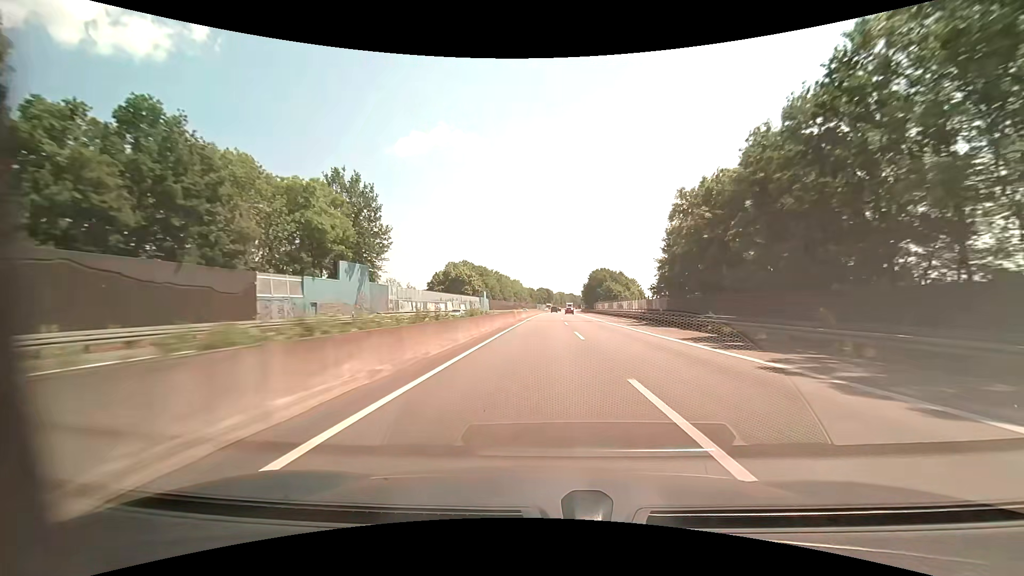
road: motorway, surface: asphalt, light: Day
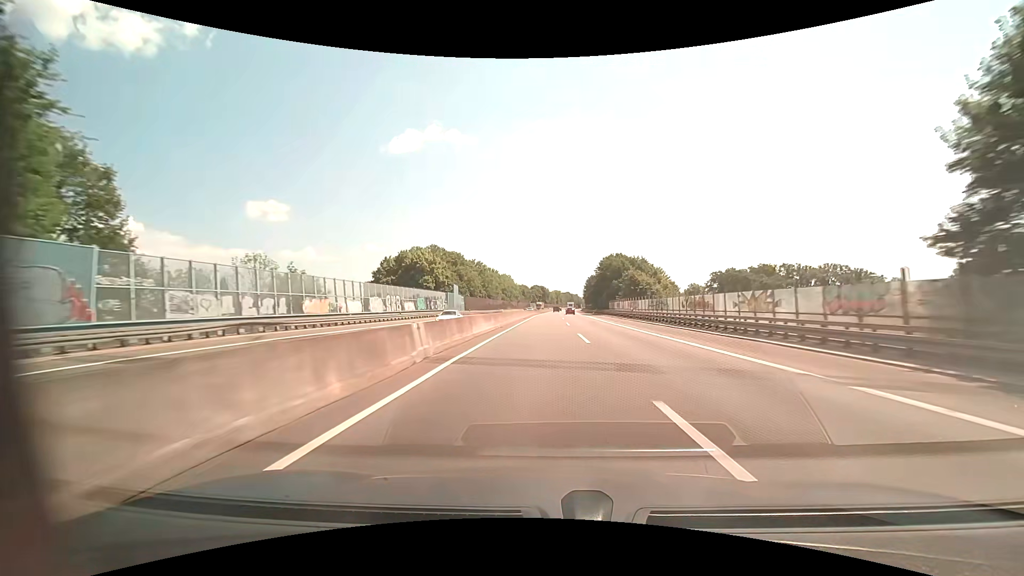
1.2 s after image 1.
(+0.2, +38.2) m; +1°
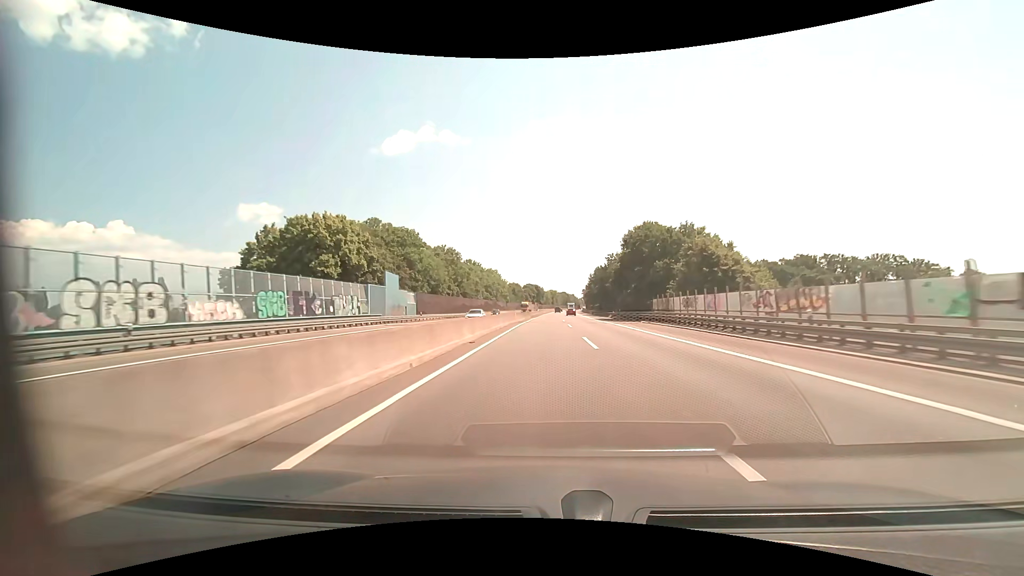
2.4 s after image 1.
(+0.3, +38.6) m; +1°
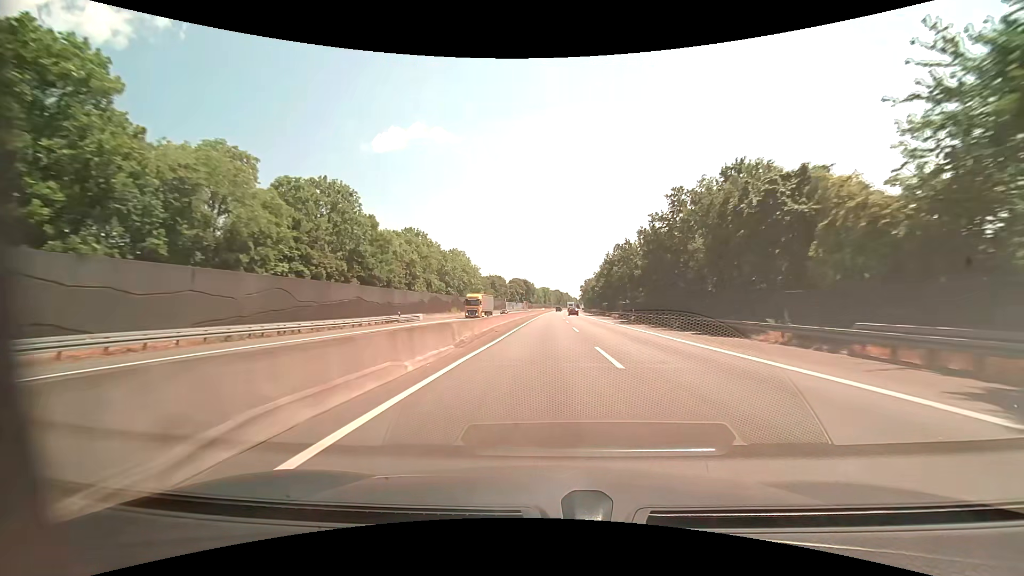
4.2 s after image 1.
(+0.4, +58.6) m; +1°
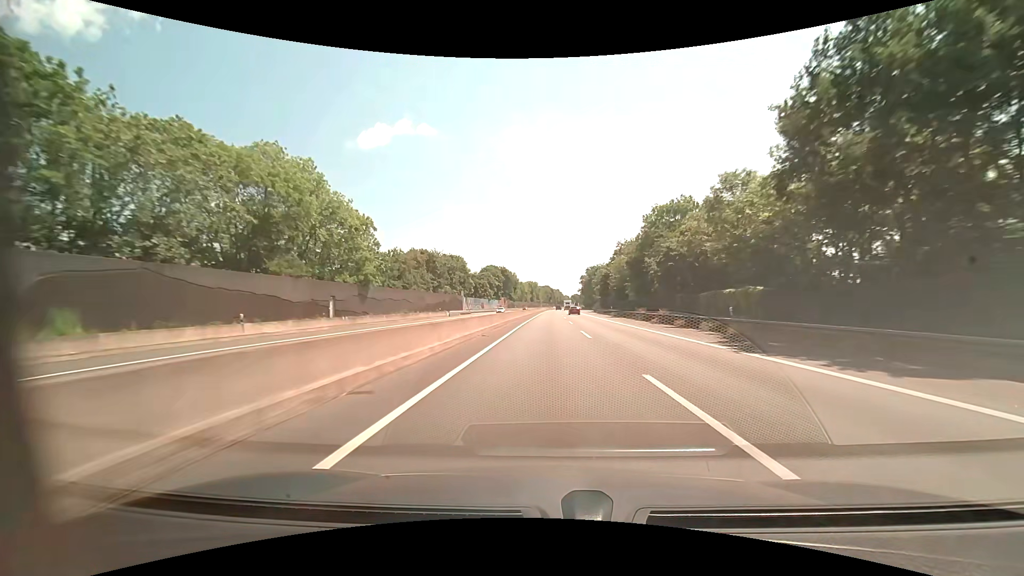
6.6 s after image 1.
(+0.8, +79.4) m; +1°
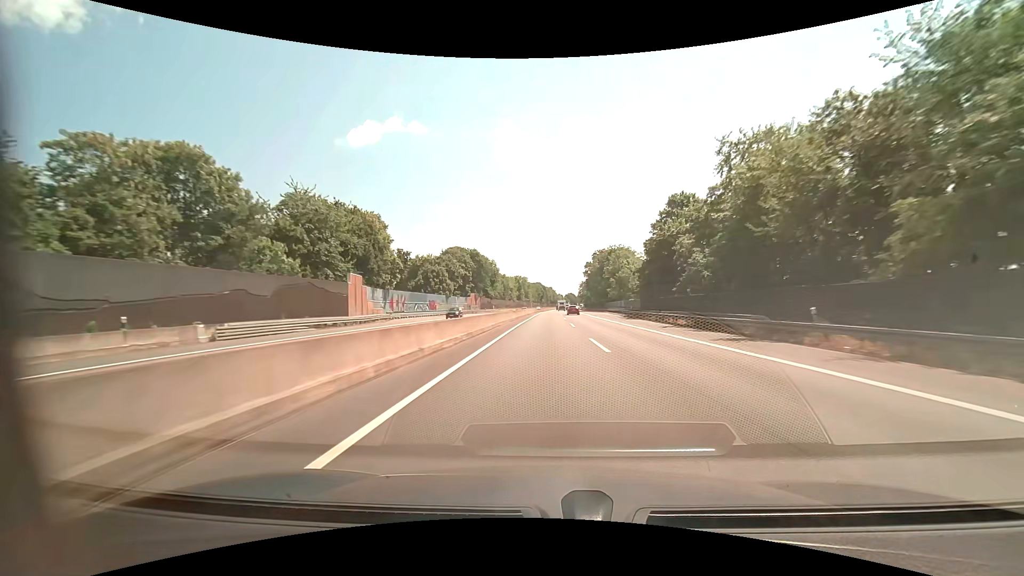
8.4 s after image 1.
(+0.6, +60.6) m; +1°
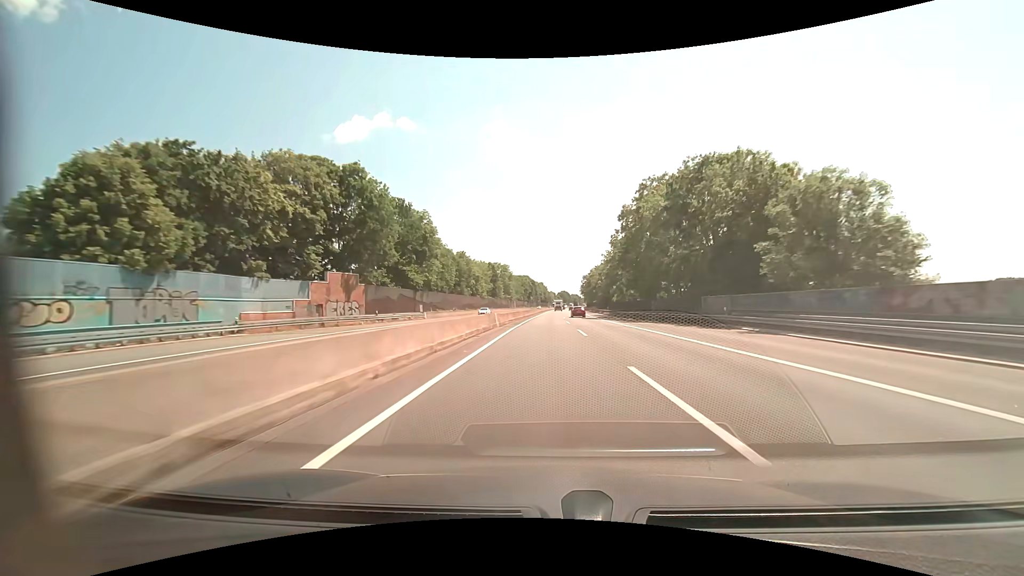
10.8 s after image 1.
(+0.6, +81.5) m; +1°
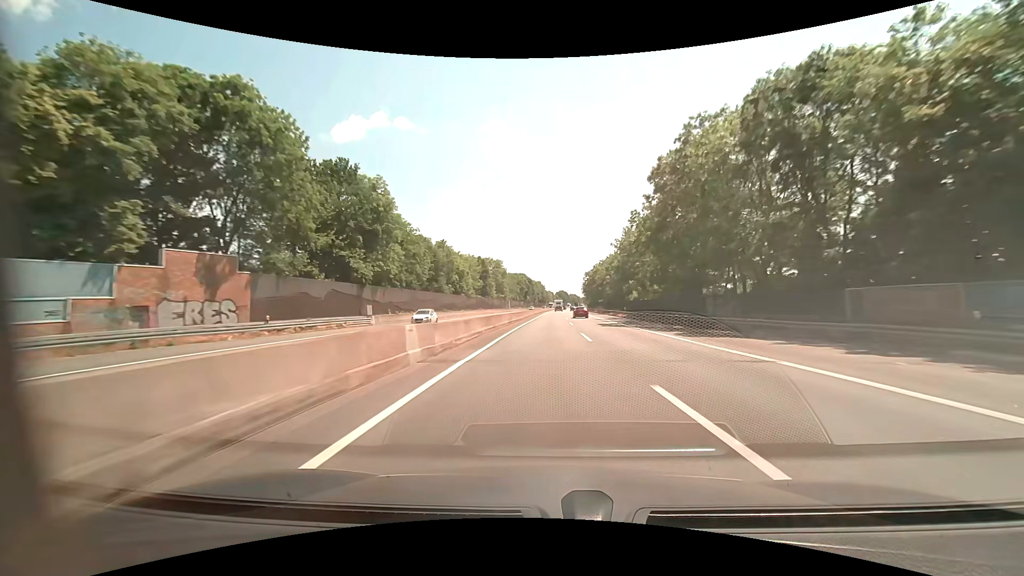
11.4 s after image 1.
(0.0, +20.5) m; 0°
(0, +10) (0, +20) (0, +30) (0, +40) (0, +50) (0, +60) (+1, +70) (+1, +80) (+1, +90) (+2, +100) m
